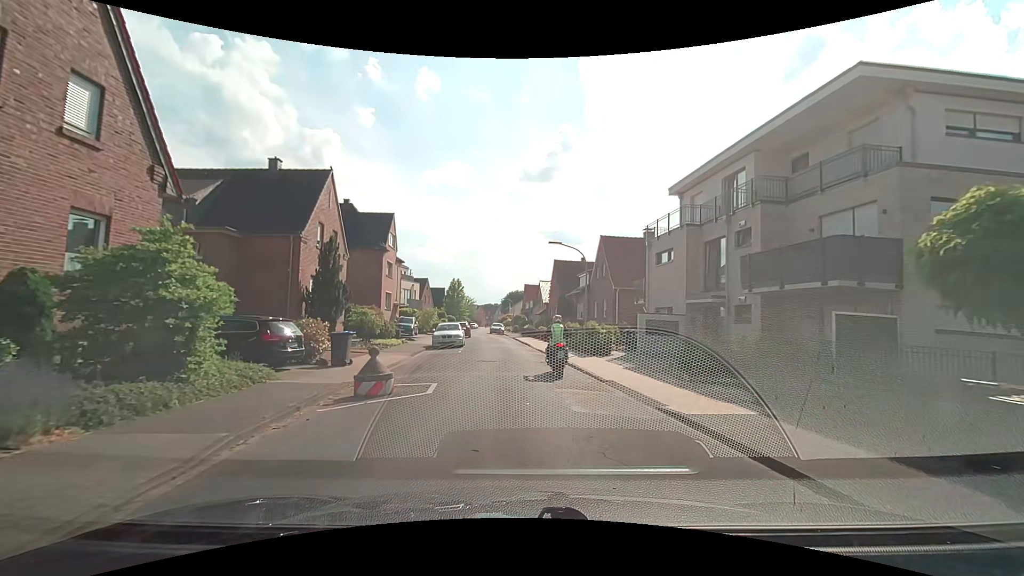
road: residential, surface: asphalt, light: Day
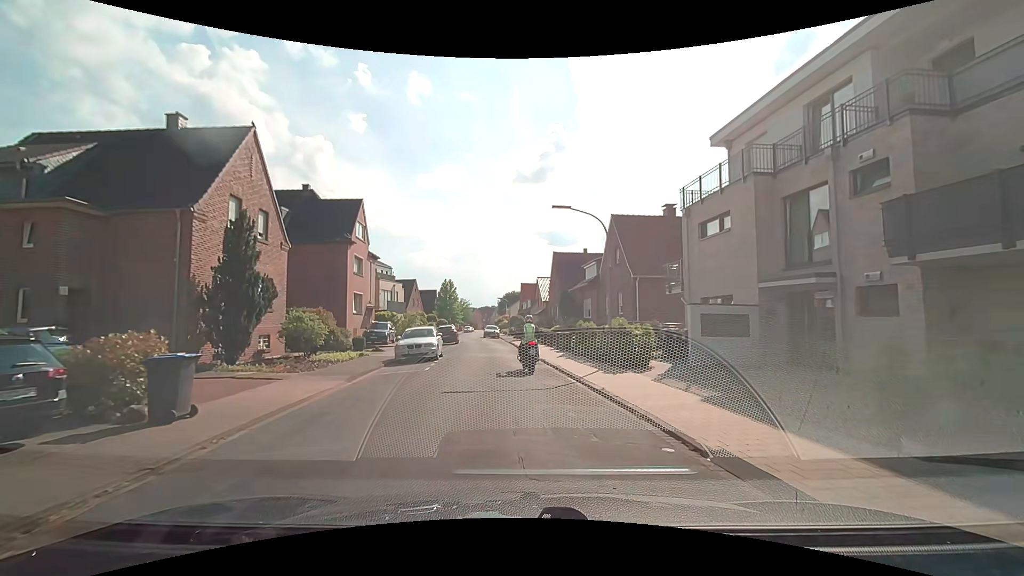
(+0.1, +7.5) m; +1°
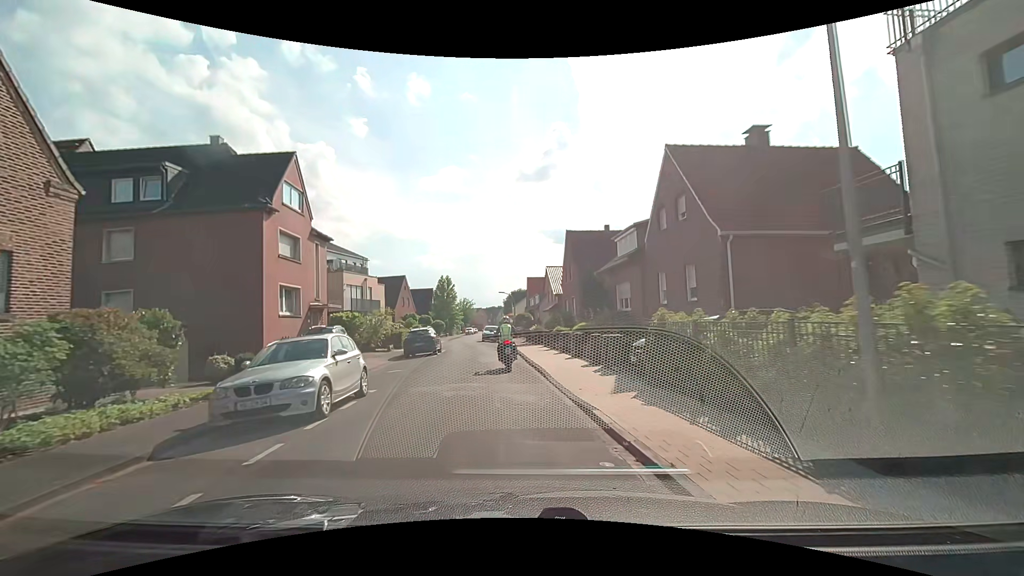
(0.0, +12.3) m; 0°
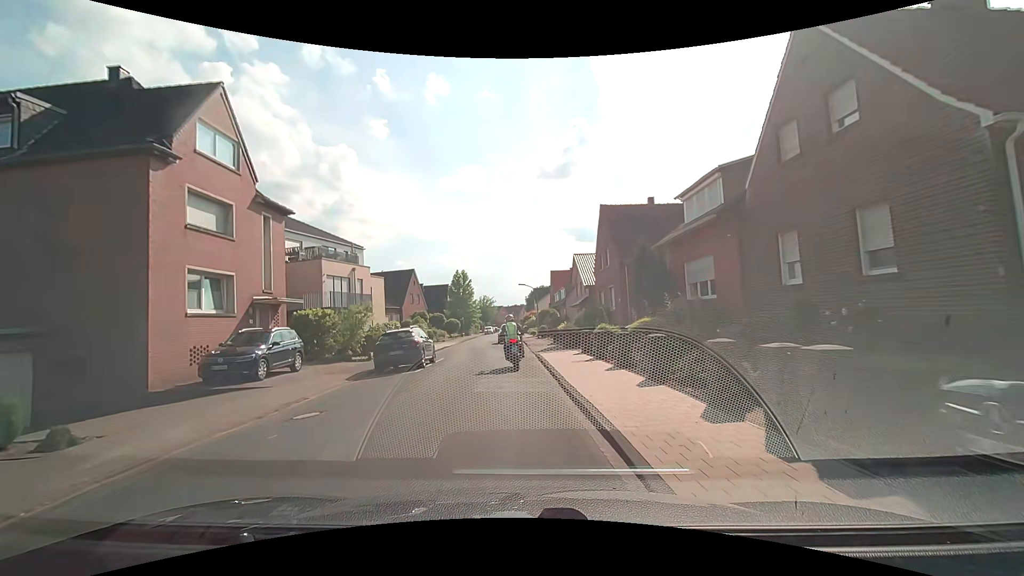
(-0.2, +8.8) m; -3°
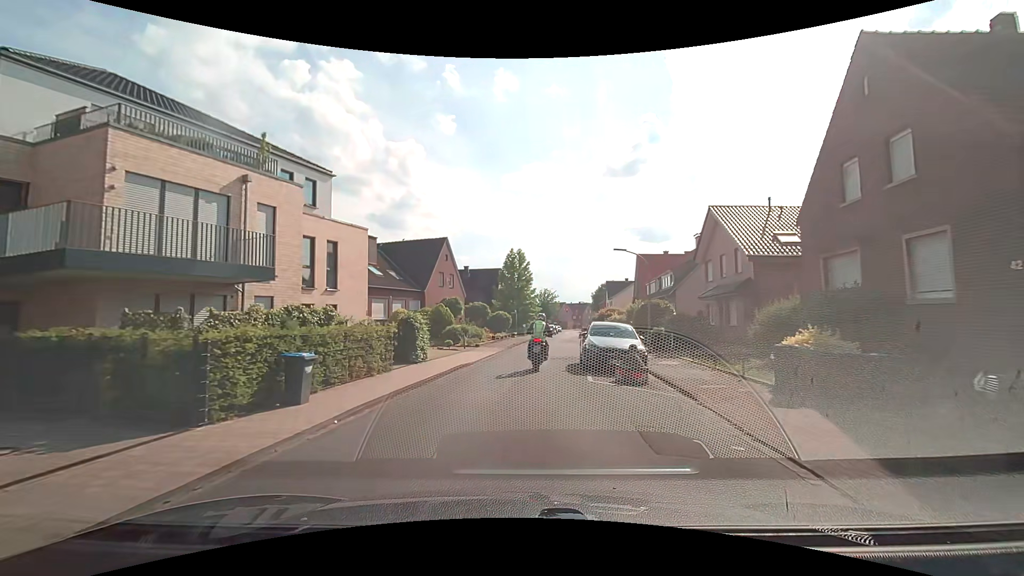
(-1.8, +21.9) m; -7°
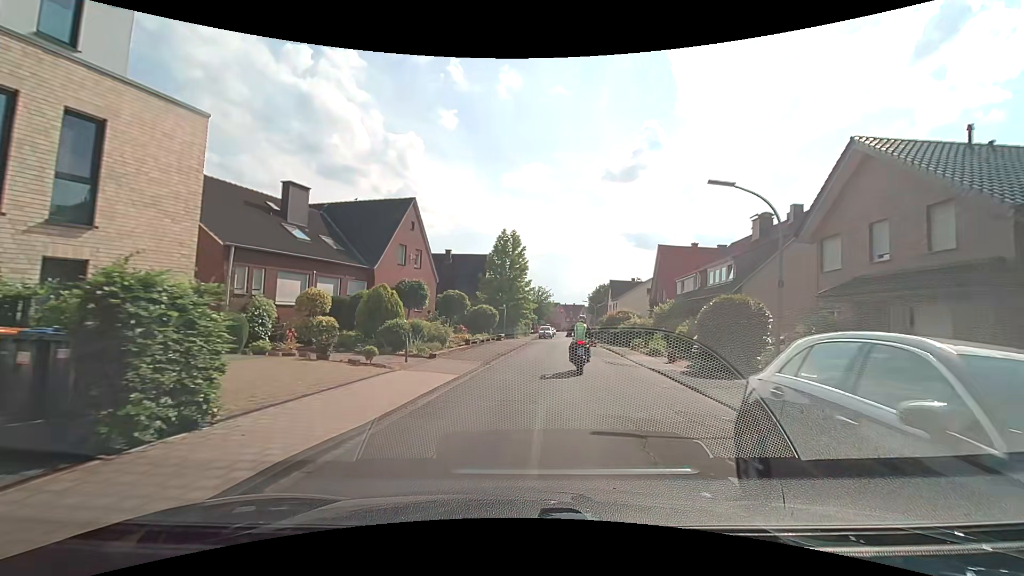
(-0.1, +13.2) m; +1°
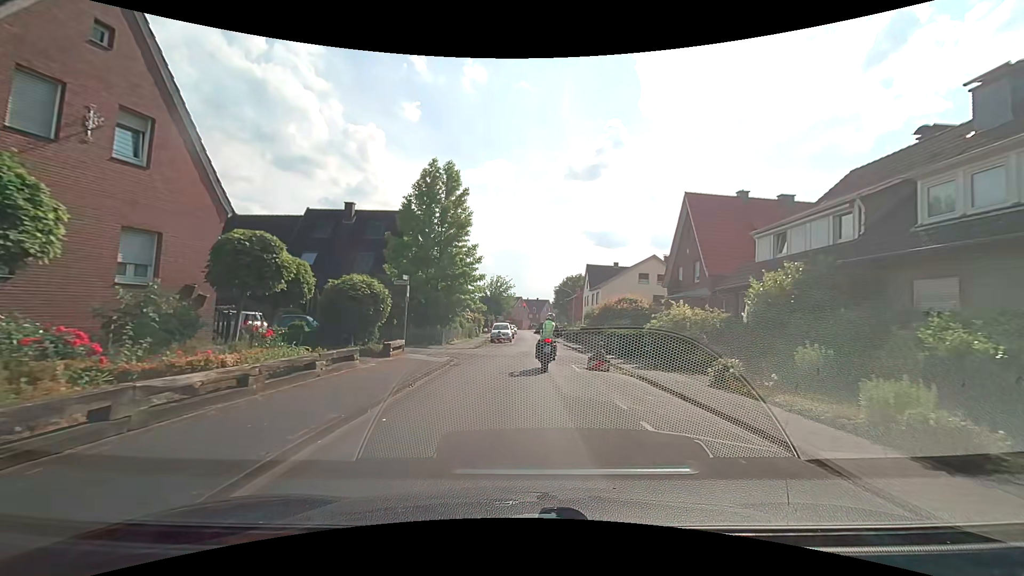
(+1.3, +22.1) m; +5°
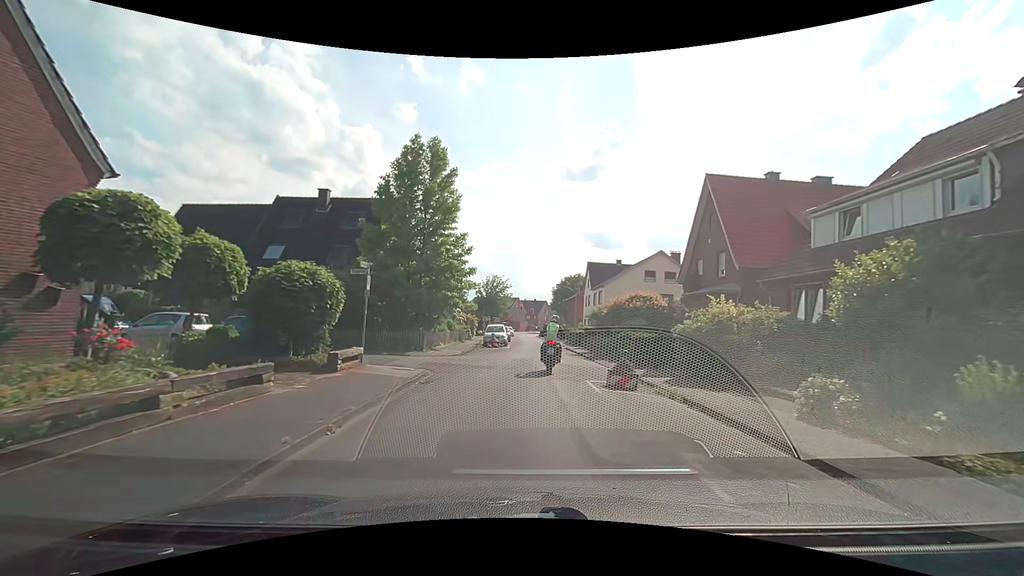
(0.0, +4.5) m; 0°
